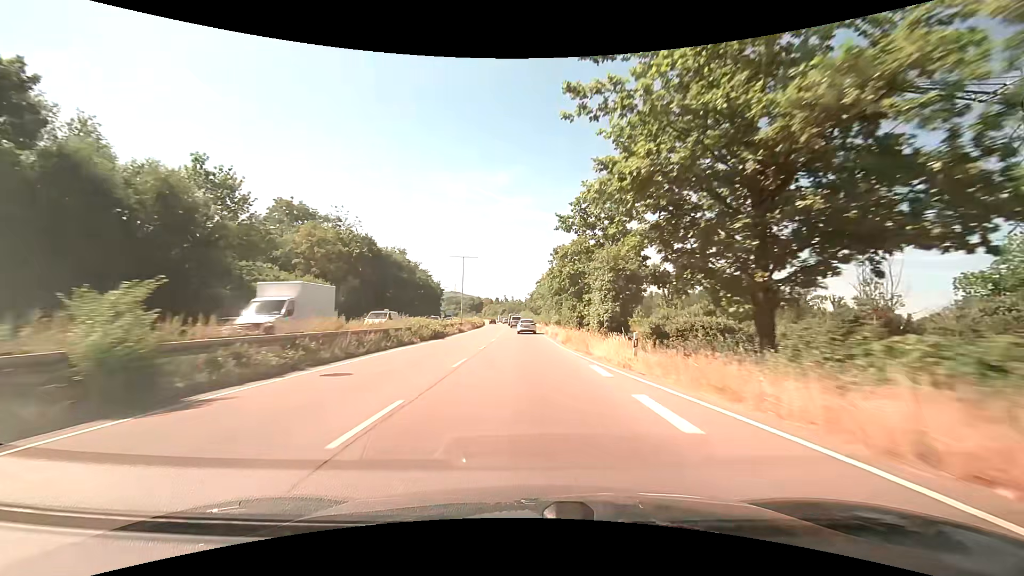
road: trunk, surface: asphalt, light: Day
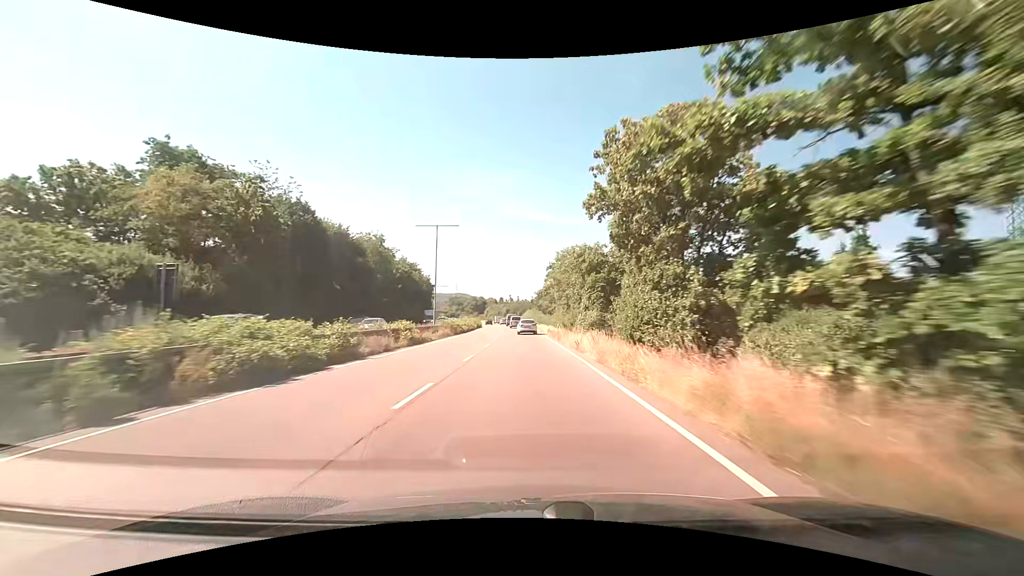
(-0.1, +24.7) m; -1°
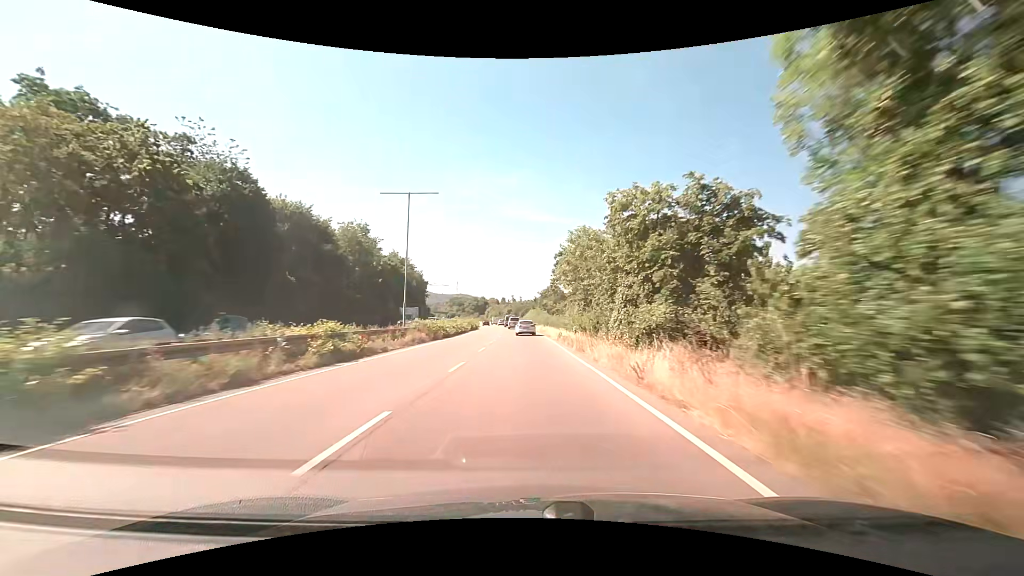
(-0.1, +12.3) m; -1°
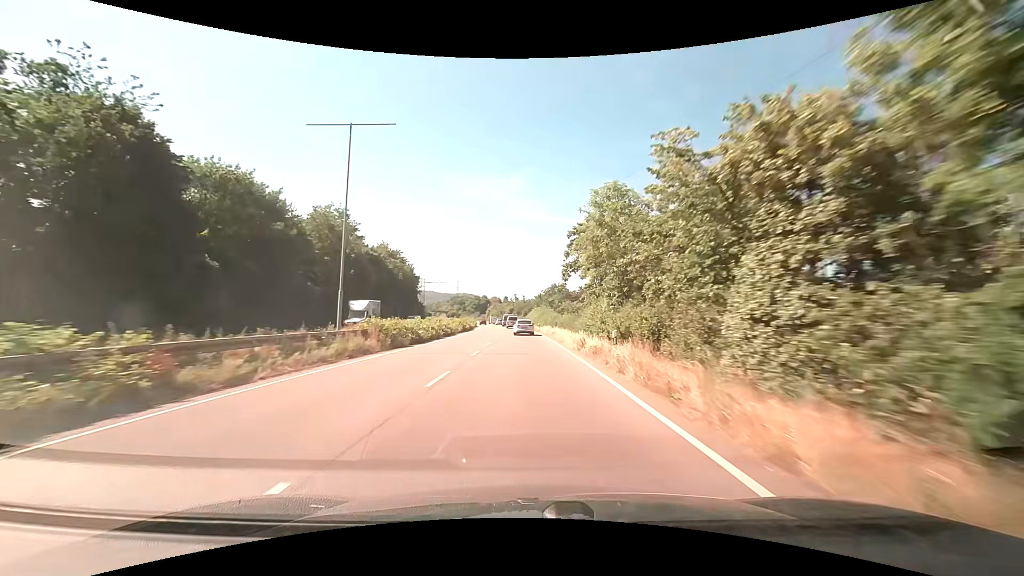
(0.0, +12.3) m; 0°
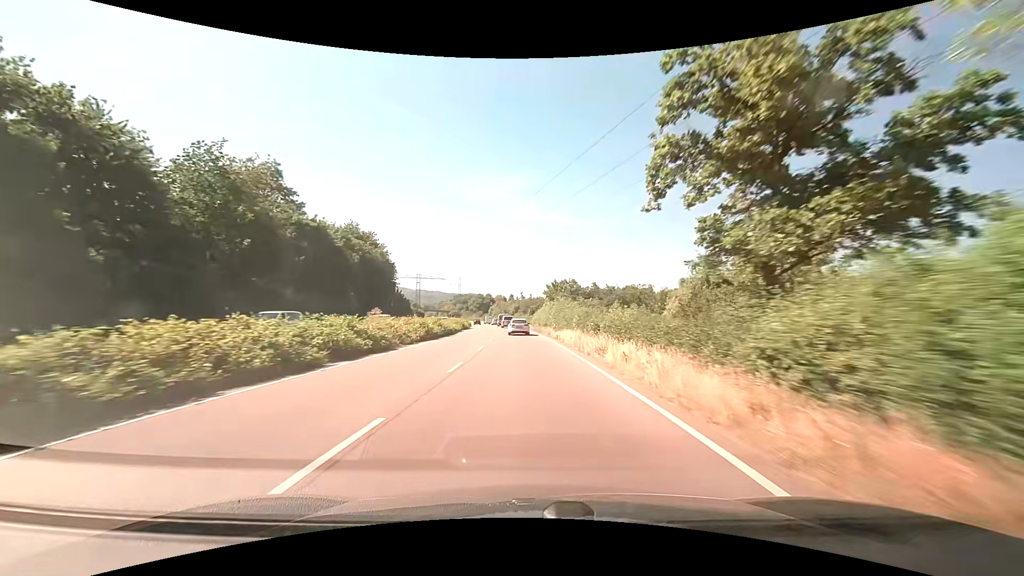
(-0.3, +24.4) m; -1°
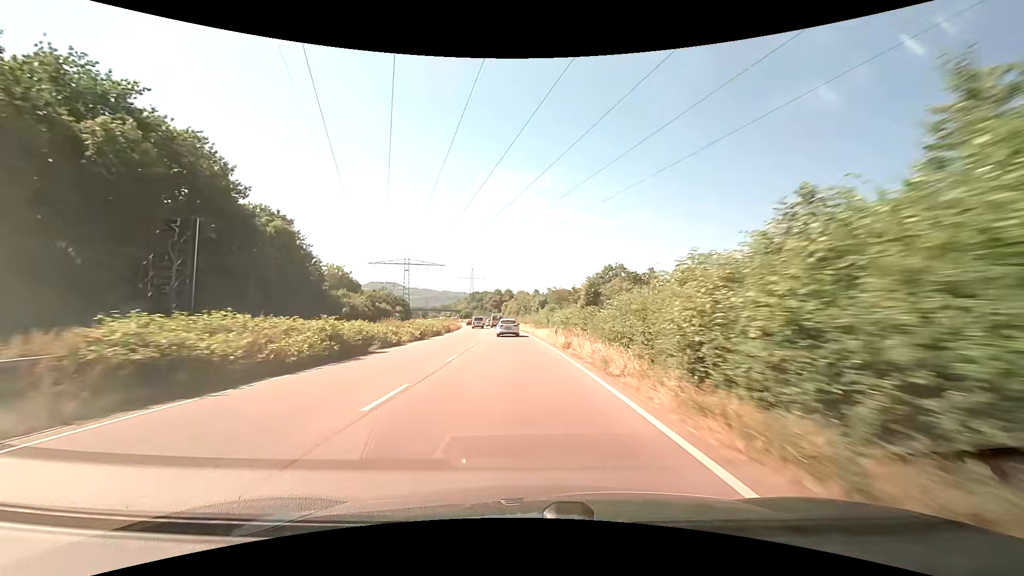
(-1.3, +59.4) m; -3°
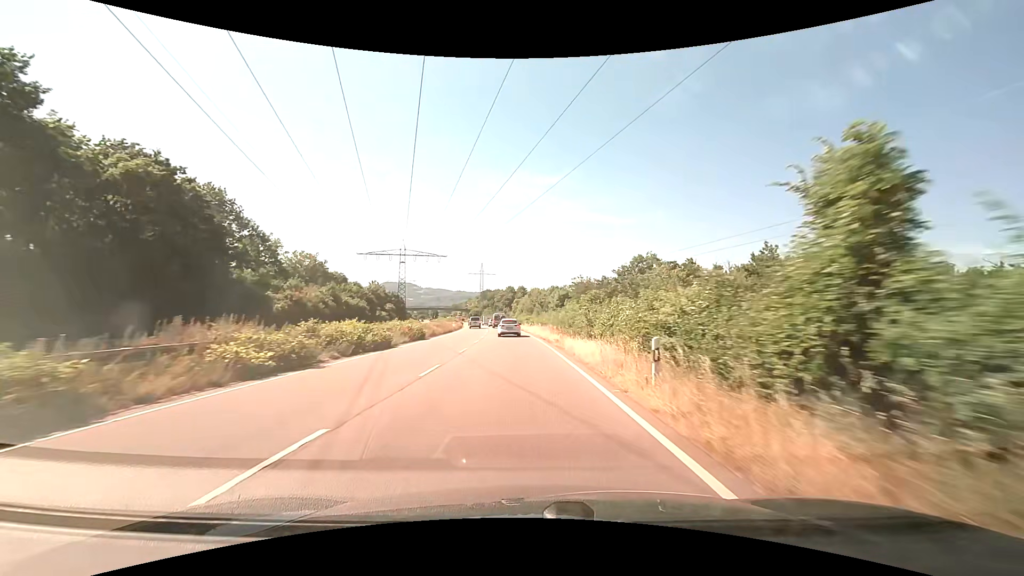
(-0.2, +22.3) m; -1°
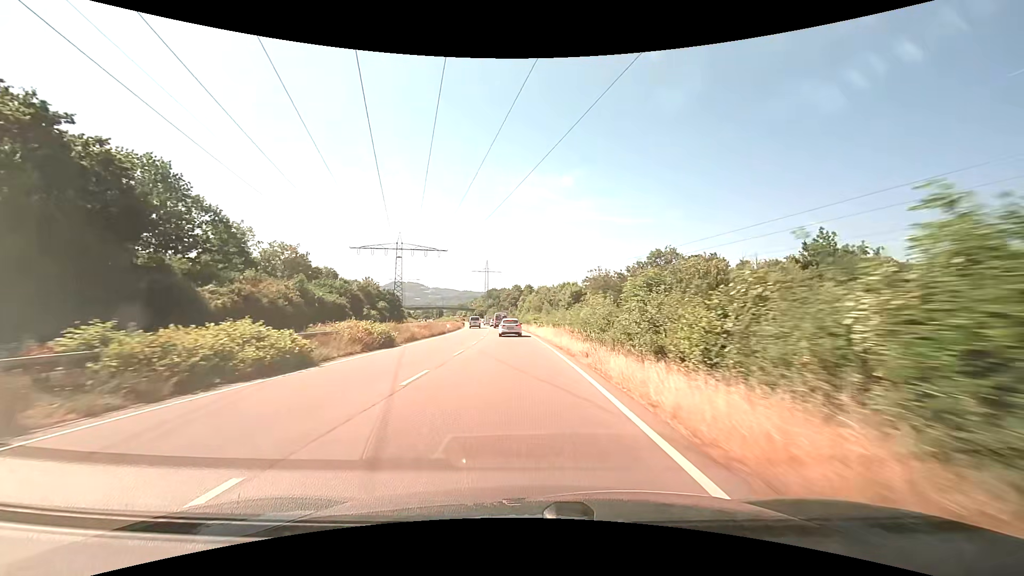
(-0.1, +10.8) m; -1°
(0, +10) (0, +20) (-1, +30) (-1, +40) (-1, +50) (-2, +60) (-3, +70) (-4, +80) (-5, +90) (-6, +100) m
